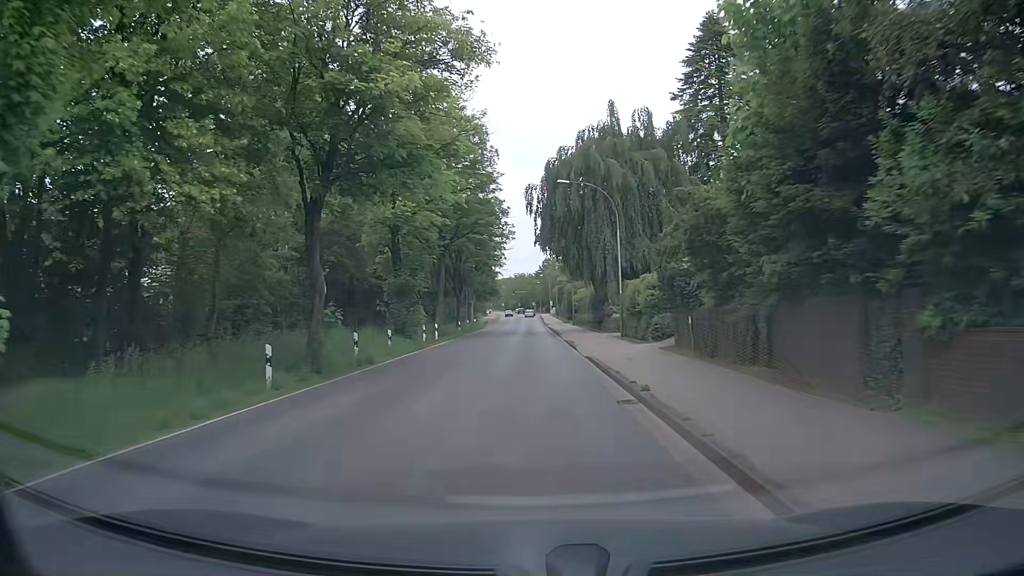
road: secondary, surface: asphalt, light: Day
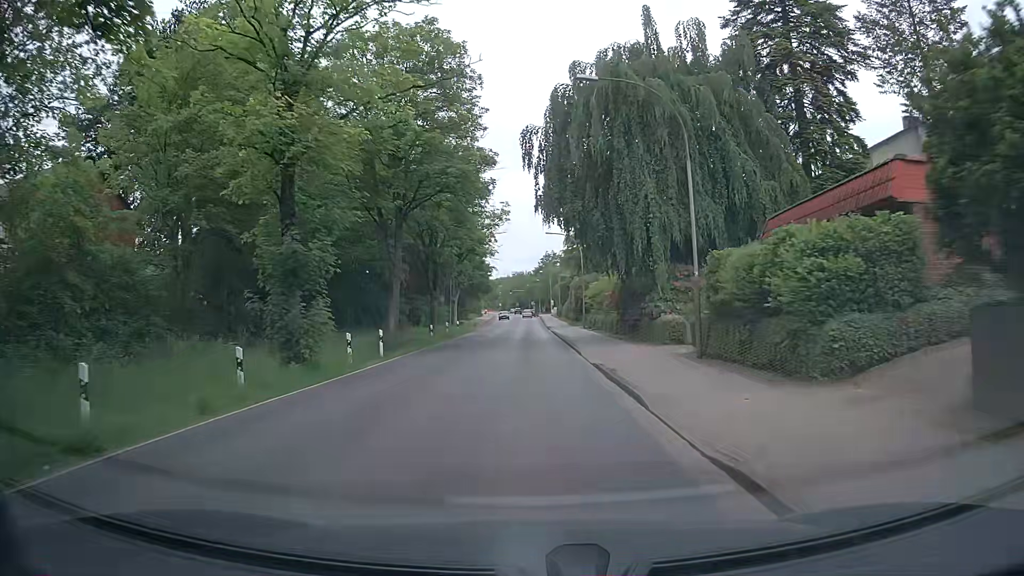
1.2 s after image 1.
(0.0, +14.6) m; 0°
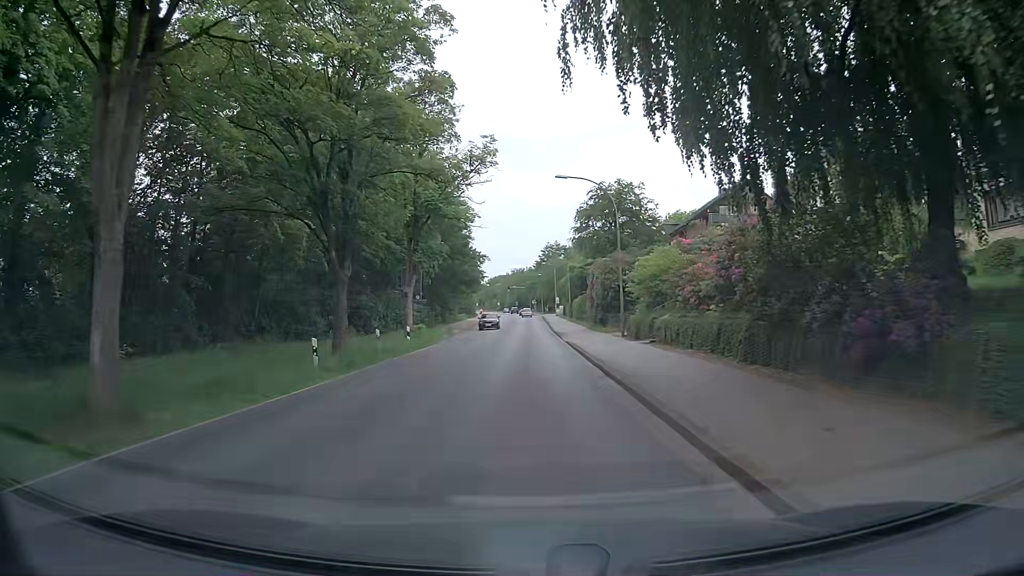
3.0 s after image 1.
(+0.3, +21.5) m; +1°
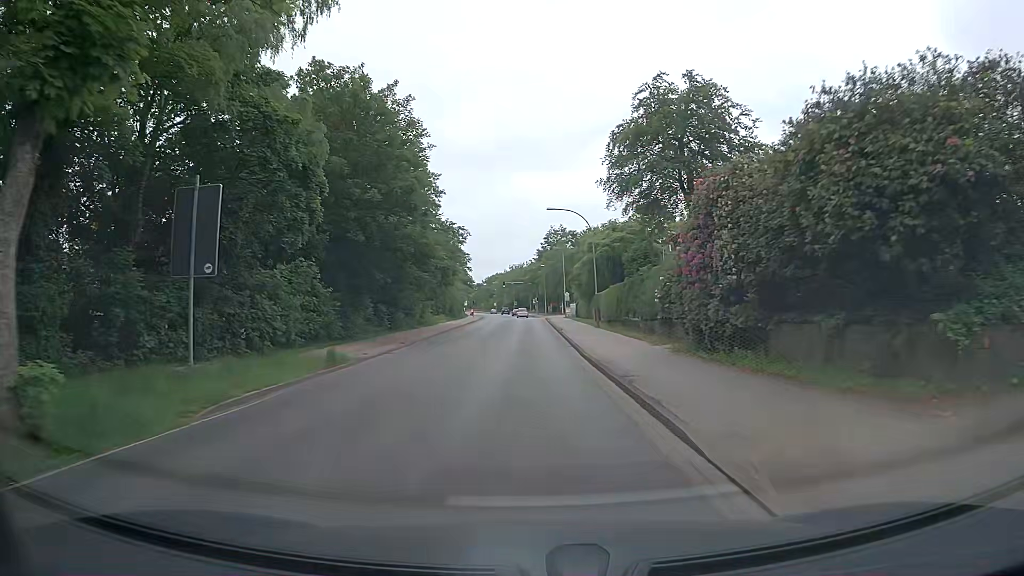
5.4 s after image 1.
(0.0, +28.3) m; 0°
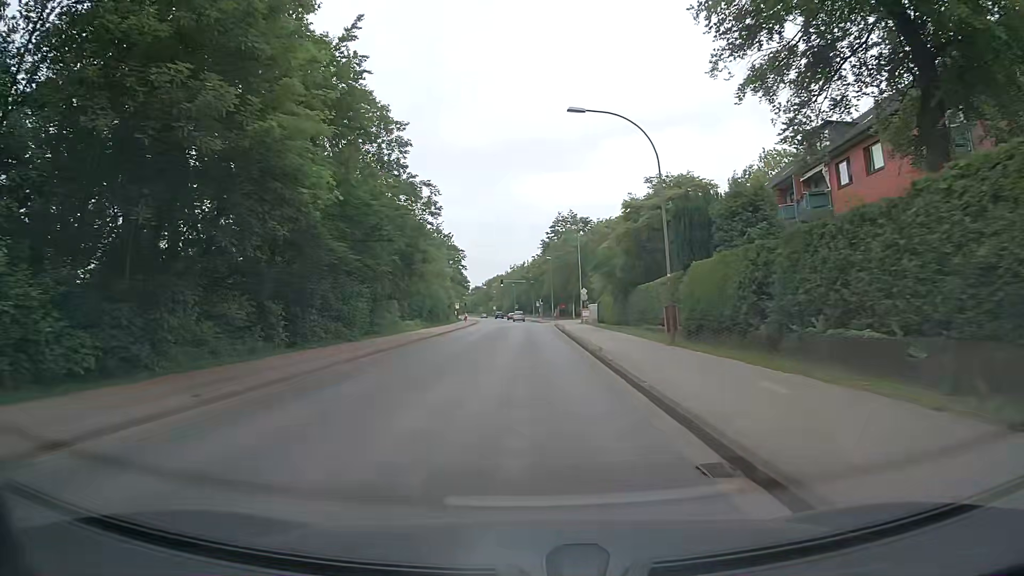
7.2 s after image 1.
(-0.2, +21.3) m; 0°
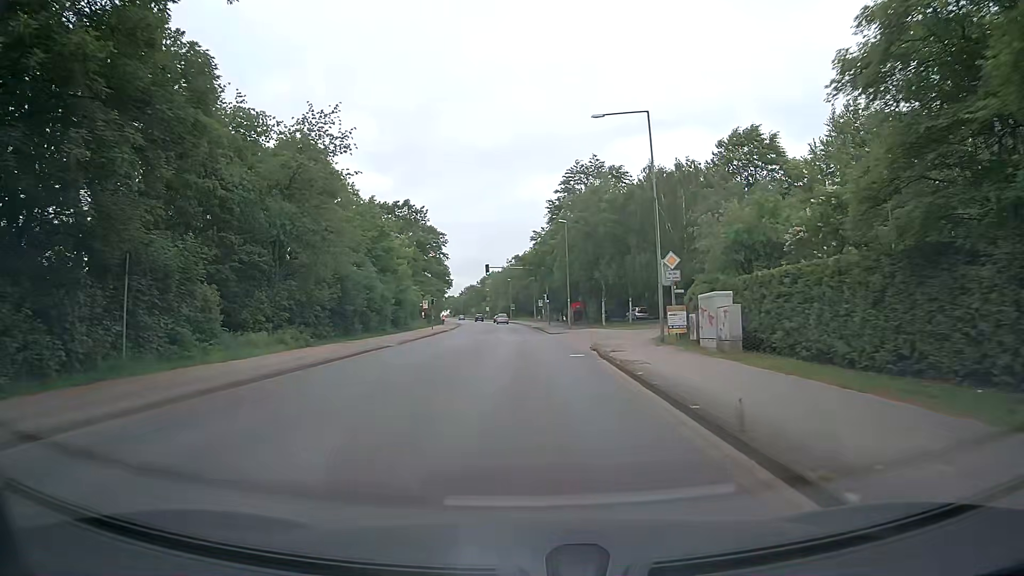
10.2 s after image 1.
(-0.2, +36.0) m; 0°
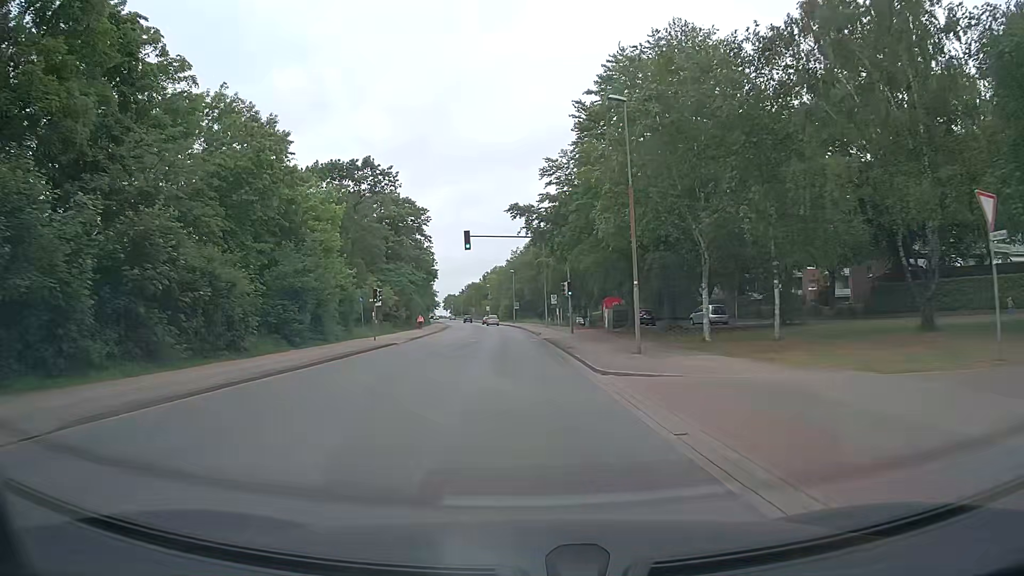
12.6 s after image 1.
(-0.2, +29.2) m; -1°
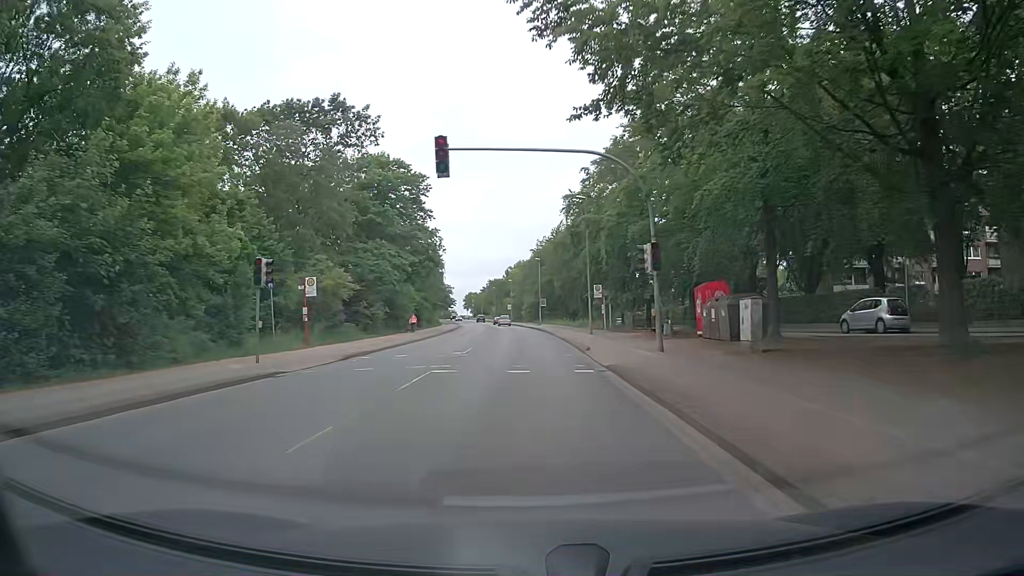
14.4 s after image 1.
(-0.5, +22.0) m; -3°
(0, +10) (0, +20) (0, +30) (0, +40) (0, +50) (-1, +60) (-1, +70) (-2, +80) (-2, +90) (-3, +100) m
